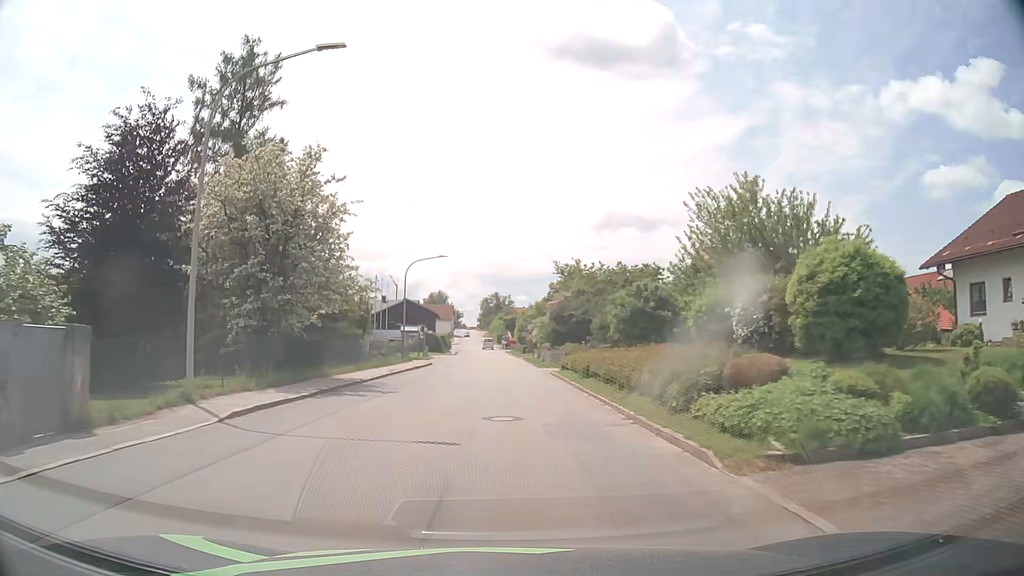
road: tertiary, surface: asphalt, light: Day
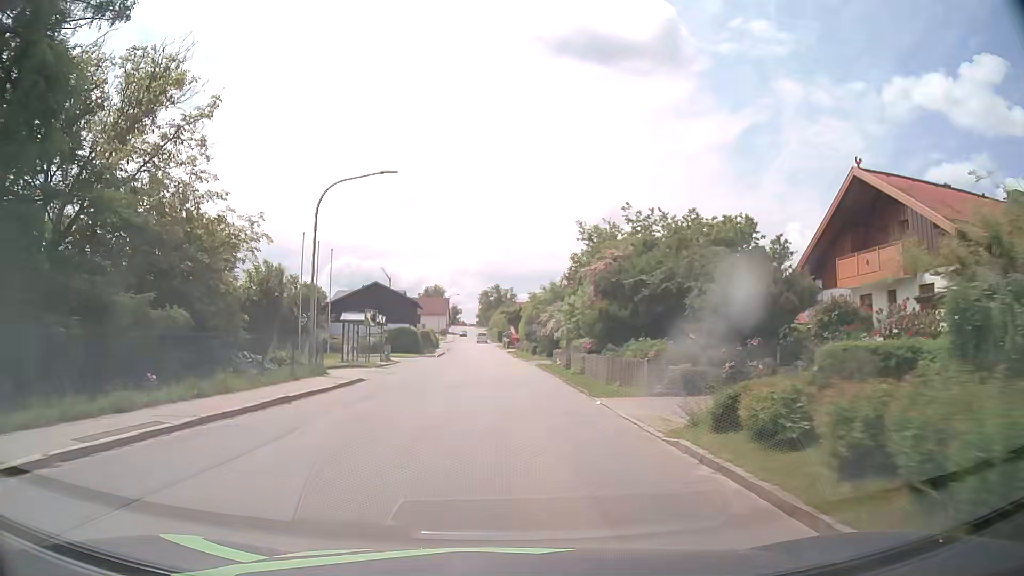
(0.0, +23.2) m; 0°
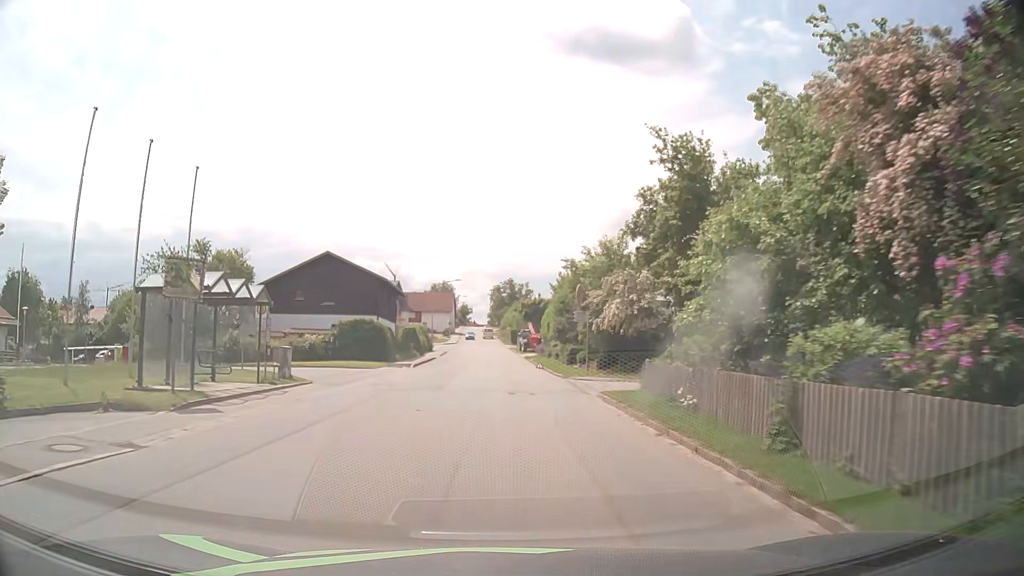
(-0.3, +23.1) m; -1°
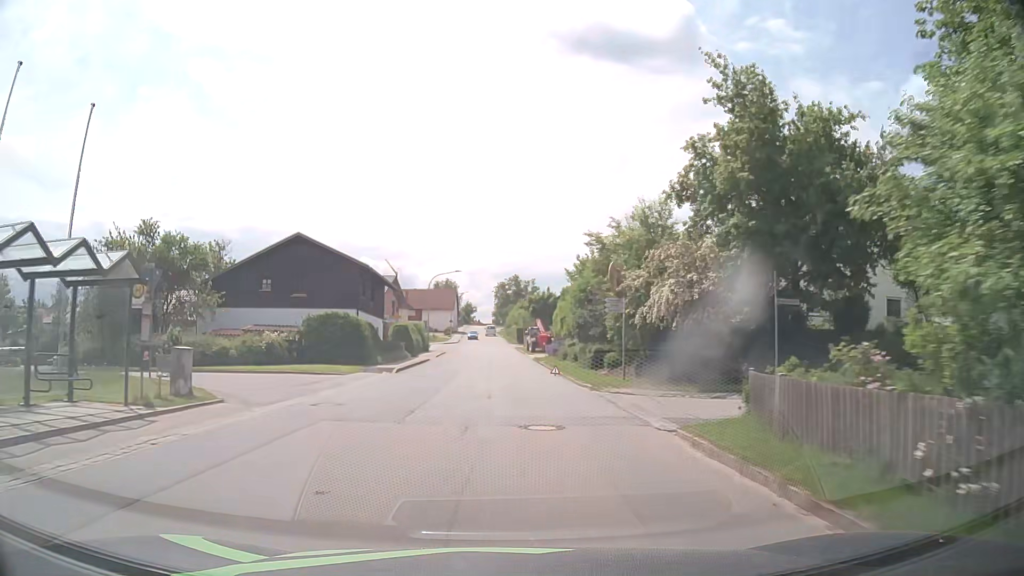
(-0.1, +7.7) m; 0°
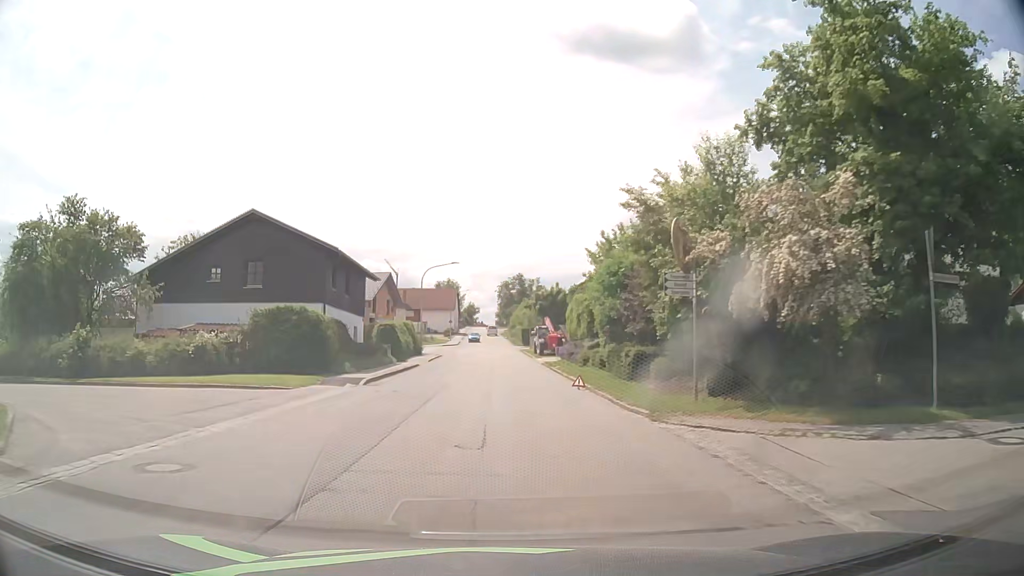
(-0.1, +7.6) m; -1°
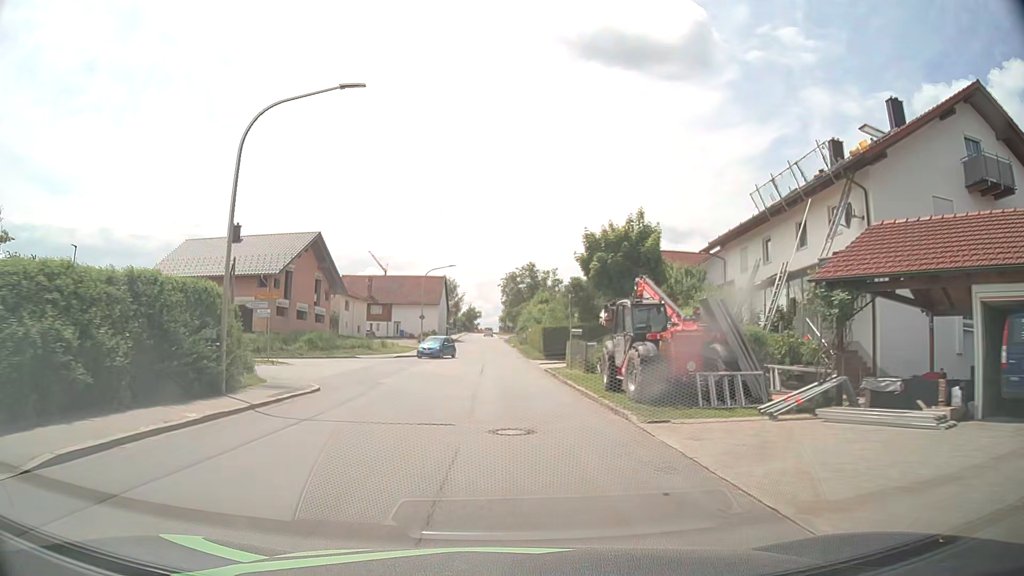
(-0.2, +38.0) m; -1°
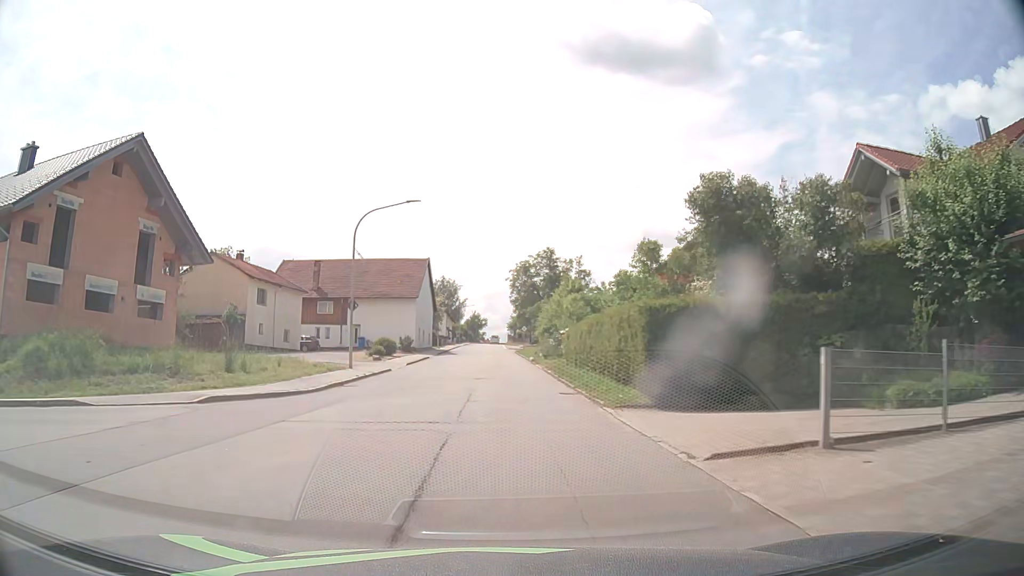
(-0.2, +30.2) m; -1°
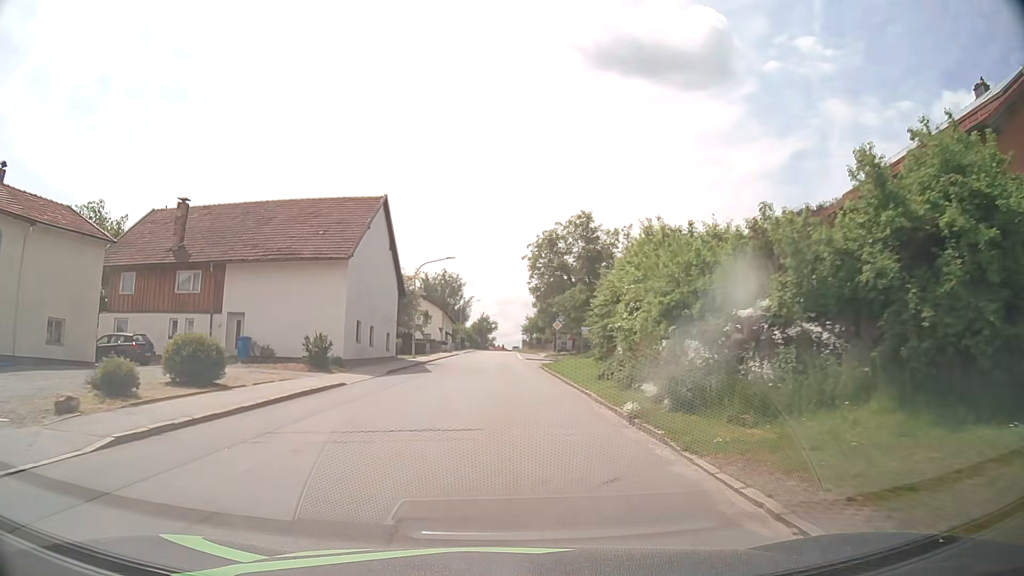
(-0.2, +29.9) m; -1°
(0, +10) (0, +20) (0, +30) (0, +40) (0, +50) (-1, +60) (-1, +70) (-1, +80) (-1, +90) (-1, +100) m
